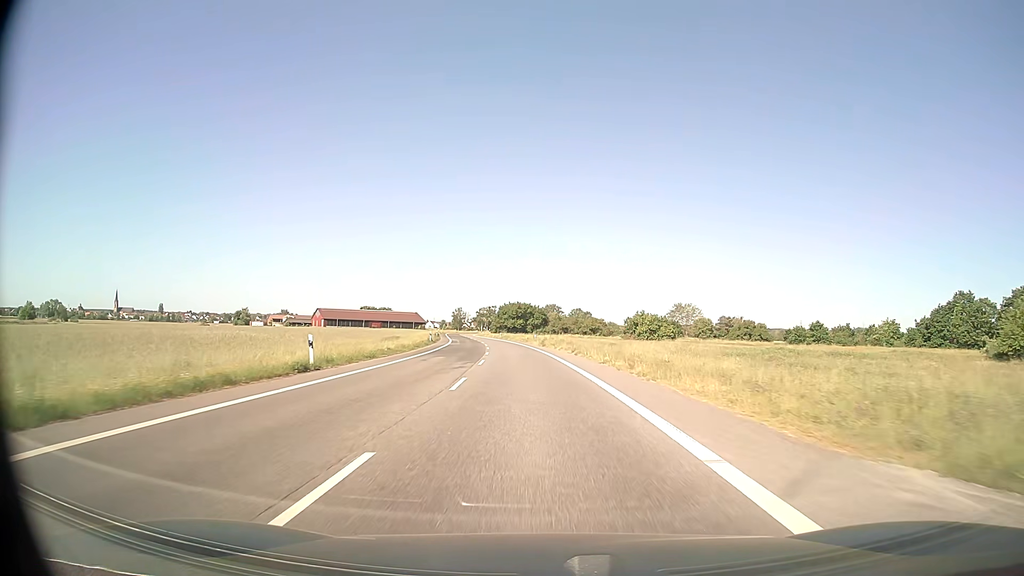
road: secondary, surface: asphalt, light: Day
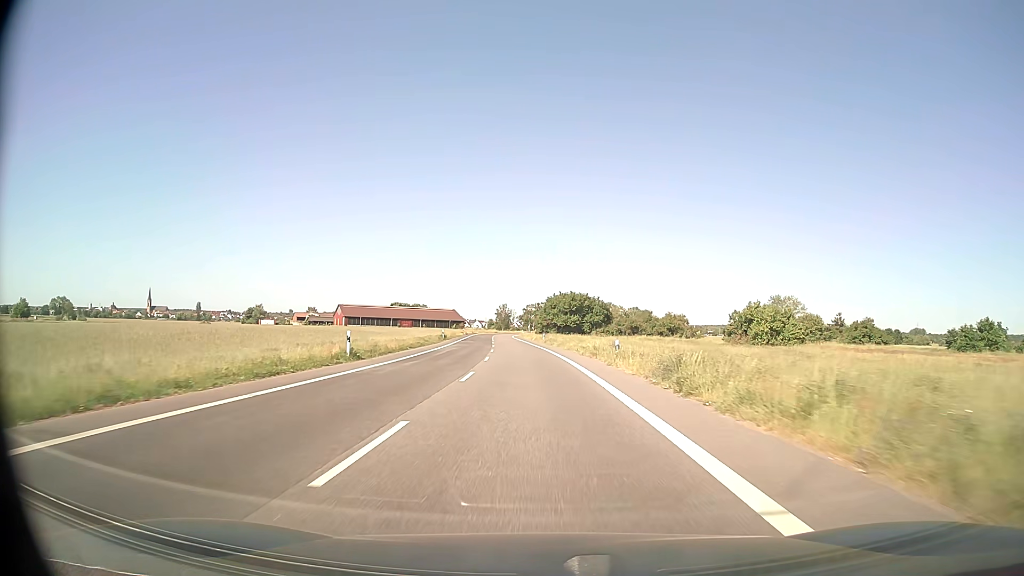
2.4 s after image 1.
(-1.7, +45.4) m; -4°
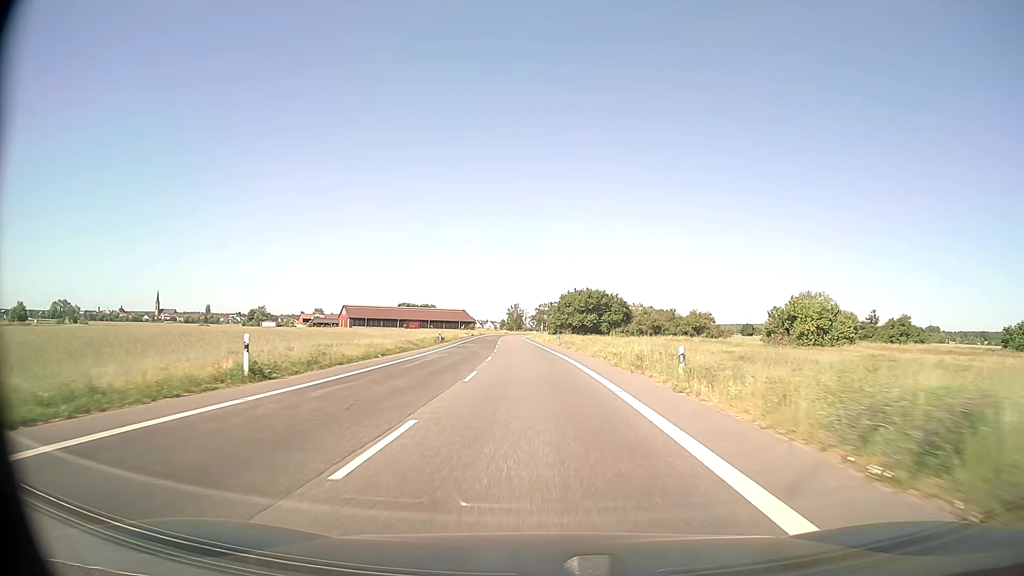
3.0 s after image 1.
(-0.1, +11.5) m; -1°
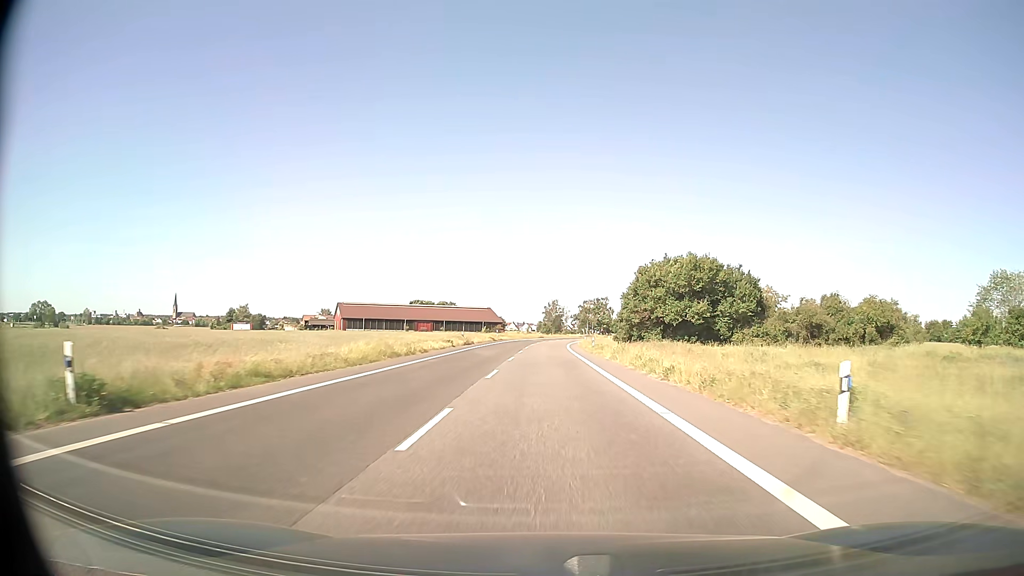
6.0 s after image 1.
(-2.4, +57.9) m; -3°
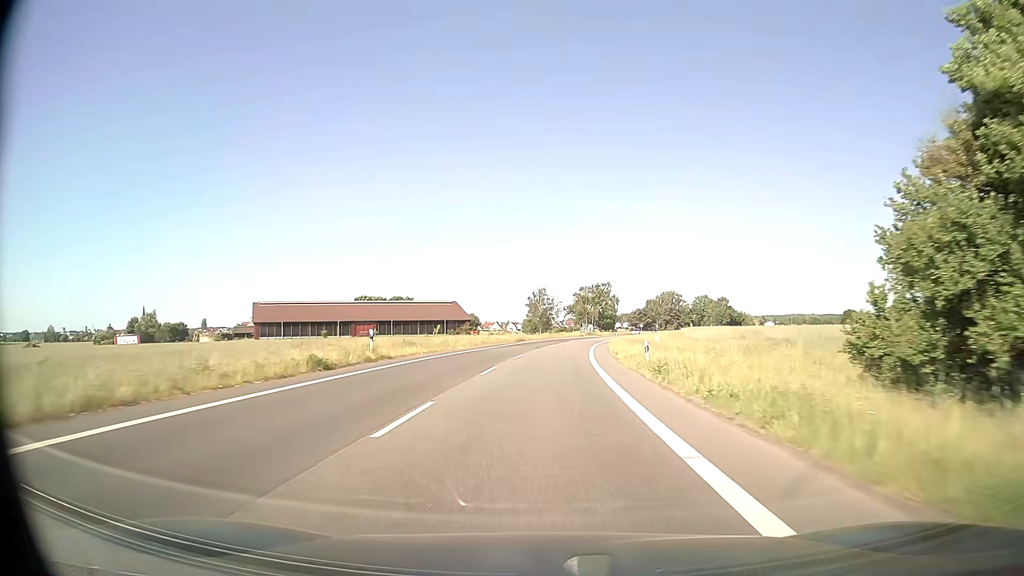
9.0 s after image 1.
(+0.5, +58.9) m; +1°
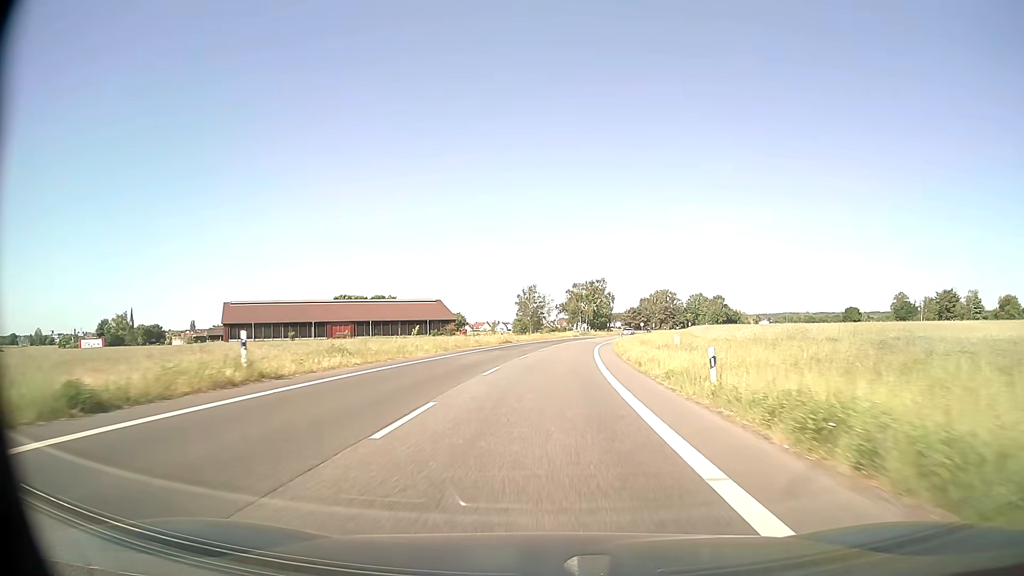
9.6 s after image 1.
(0.0, +11.9) m; +1°
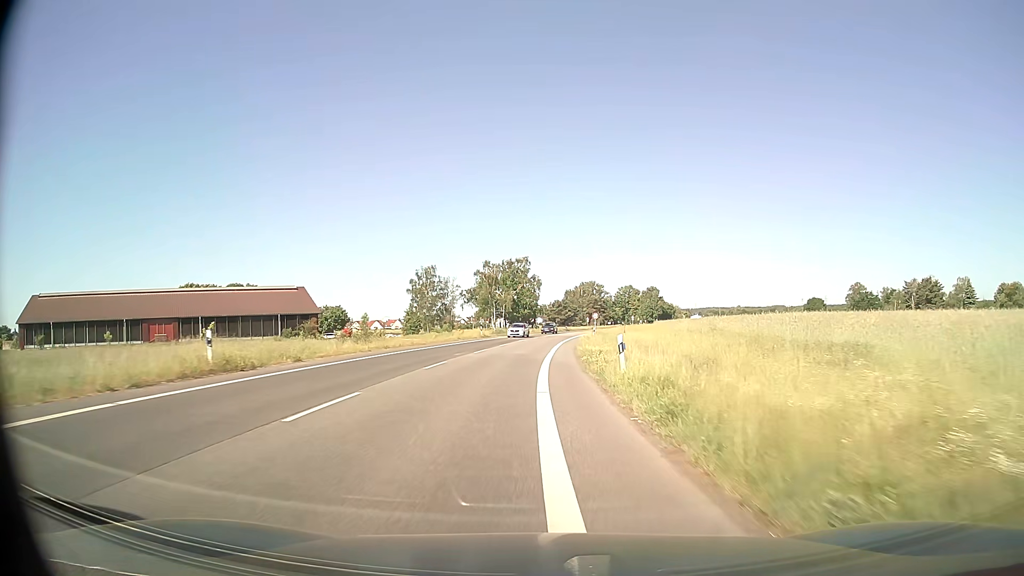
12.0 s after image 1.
(+2.9, +45.9) m; +7°
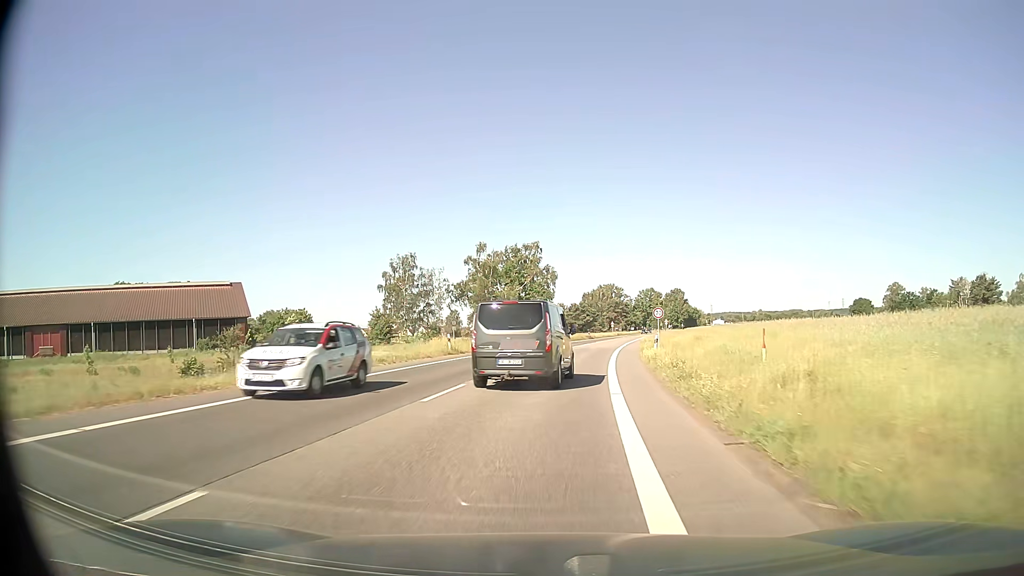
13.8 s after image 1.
(-0.2, +31.6) m; -1°
(0, +10) (0, +20) (+1, +30) (+2, +40) (+3, +50) (+4, +60) (+6, +70) (+8, +79) (+10, +89) (+12, +99) m
